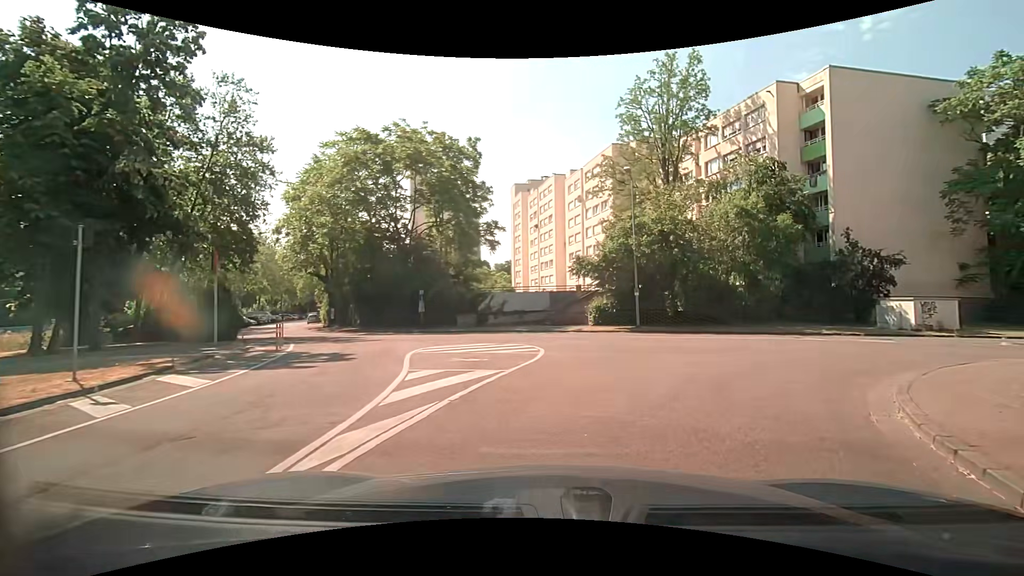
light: Day
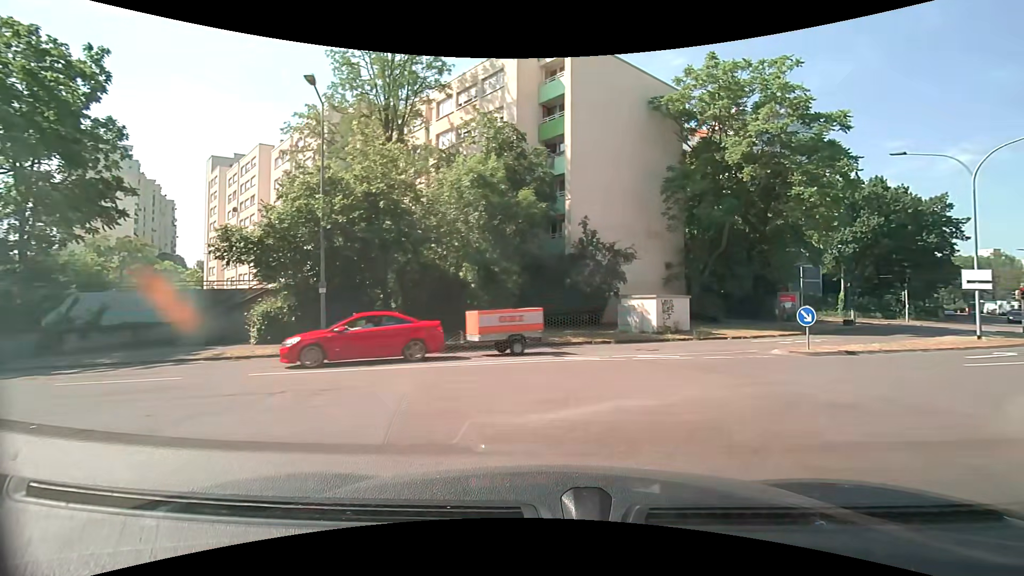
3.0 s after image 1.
(+2.8, +10.8) m; +31°
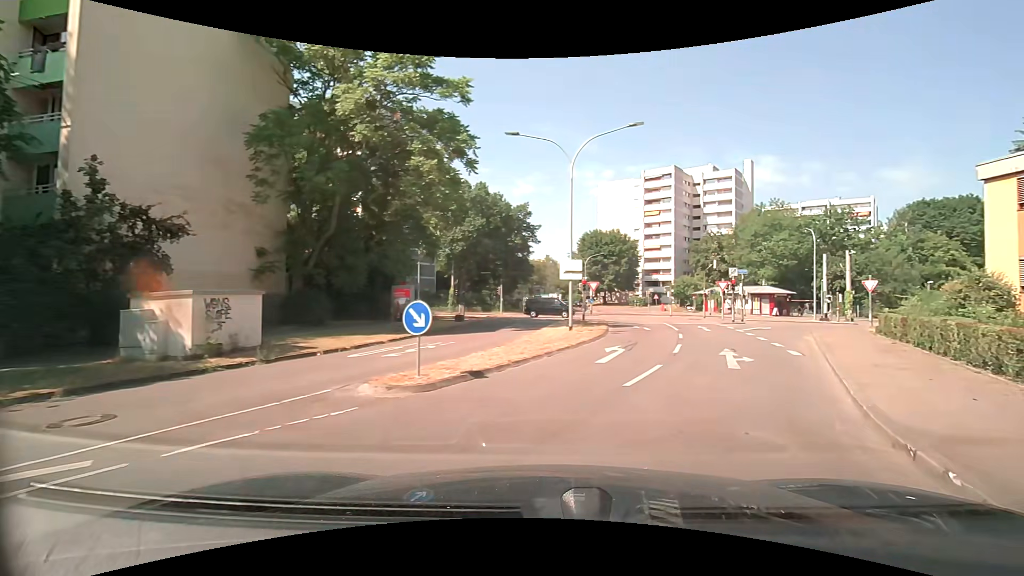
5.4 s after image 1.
(+3.0, +8.5) m; +38°
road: residential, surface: asphalt
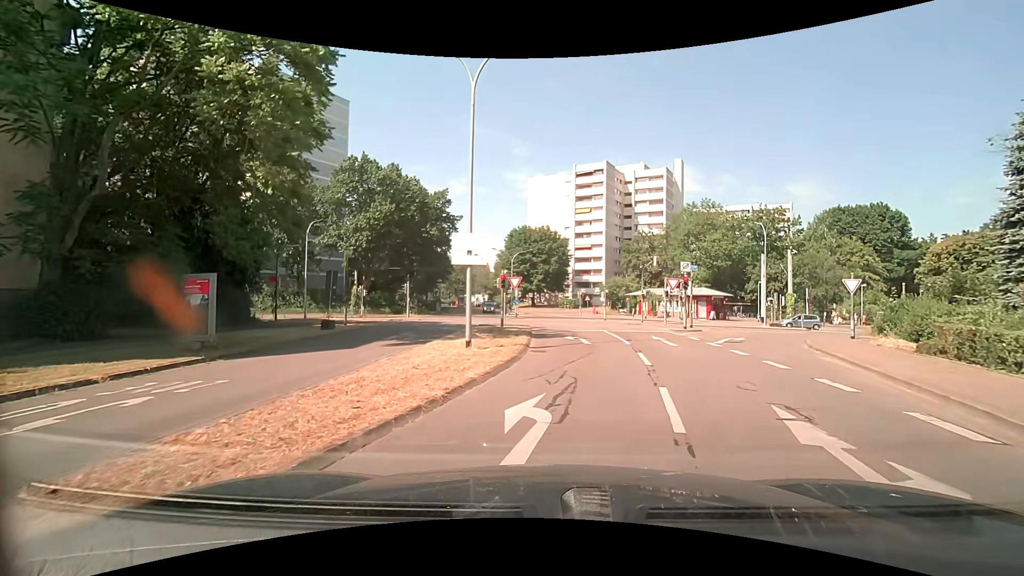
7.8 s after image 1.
(+1.4, +9.1) m; +9°
